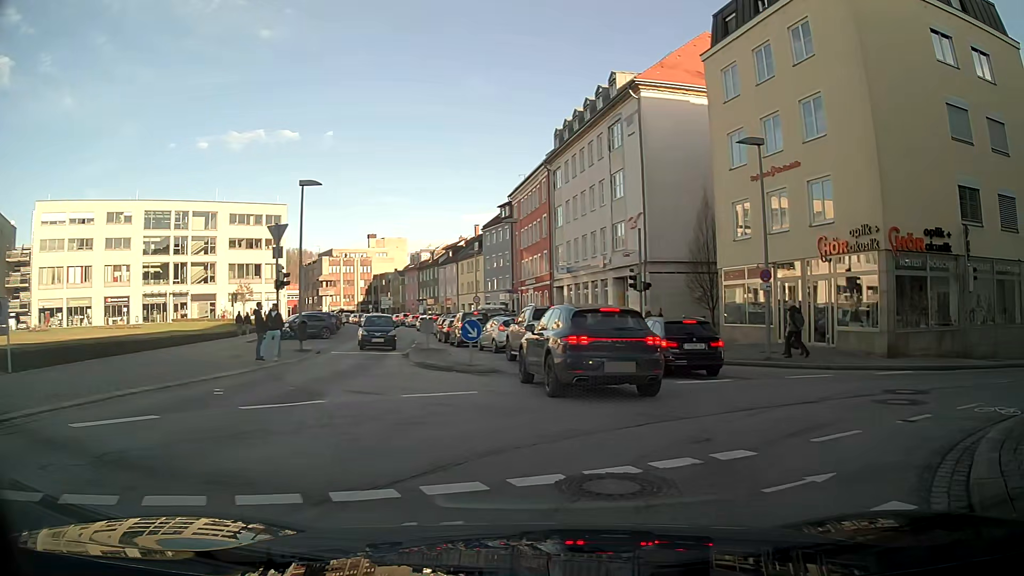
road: tertiary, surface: asphalt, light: Day
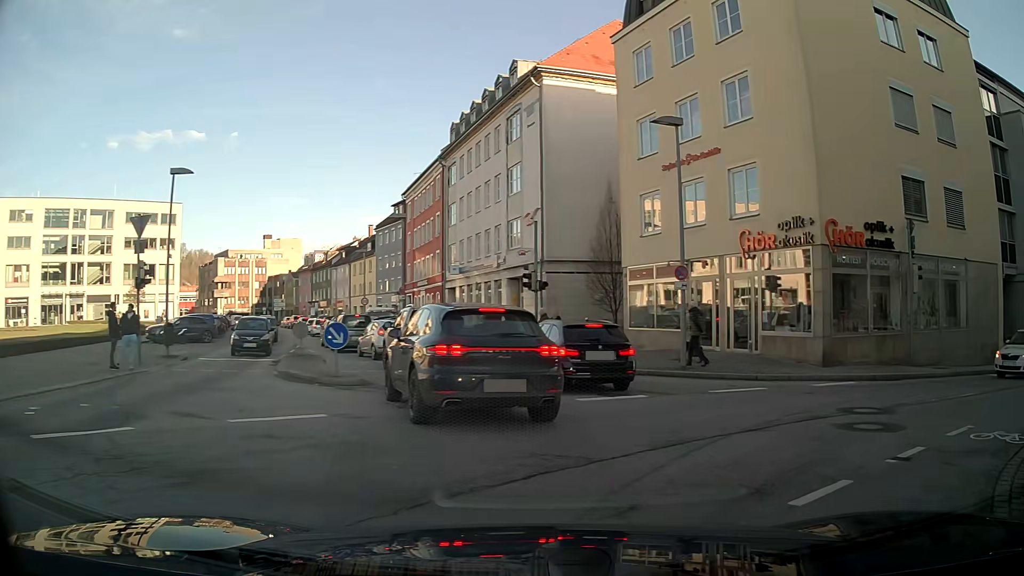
(+0.2, +2.7) m; +7°
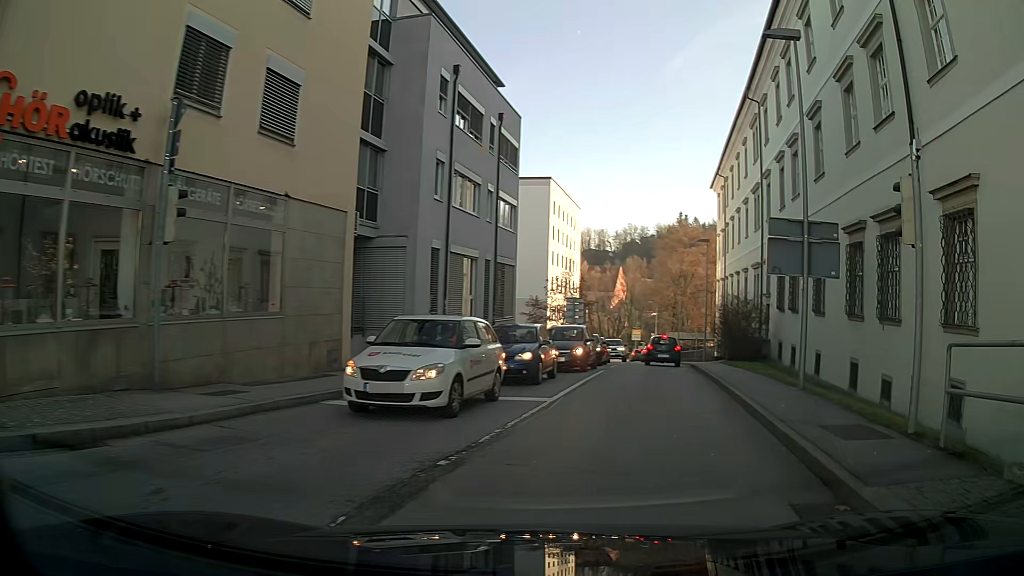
(+6.1, +9.3) m; +59°
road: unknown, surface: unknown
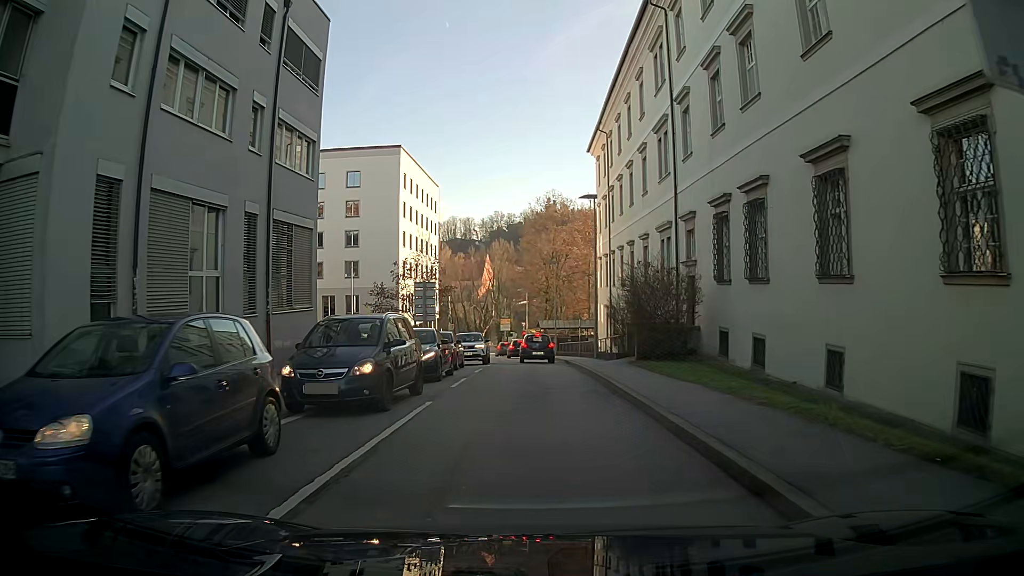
(+1.3, +11.8) m; +8°
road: unclassified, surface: asphalt
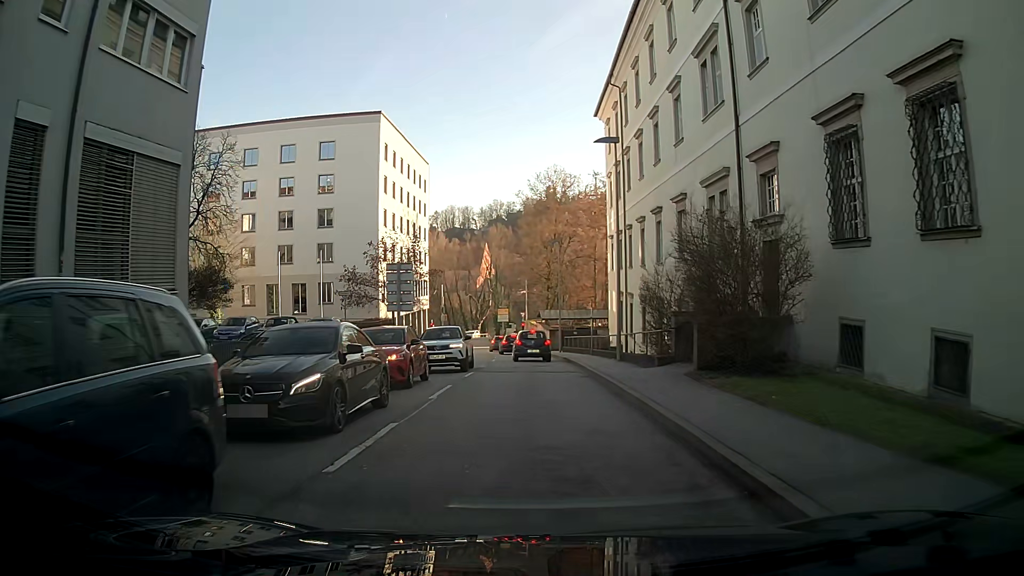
(+0.1, +9.2) m; 0°
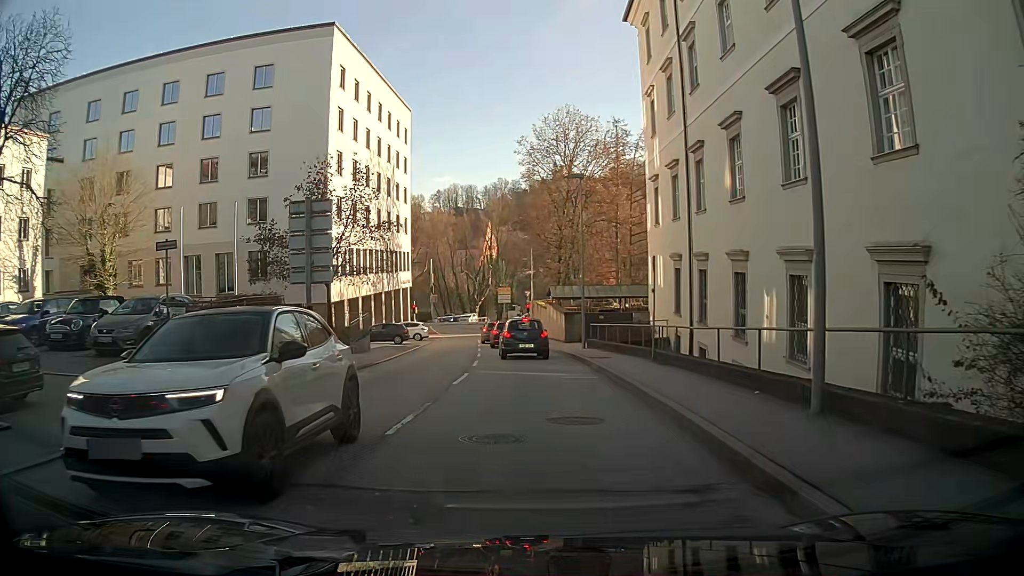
(-0.1, +16.8) m; 0°
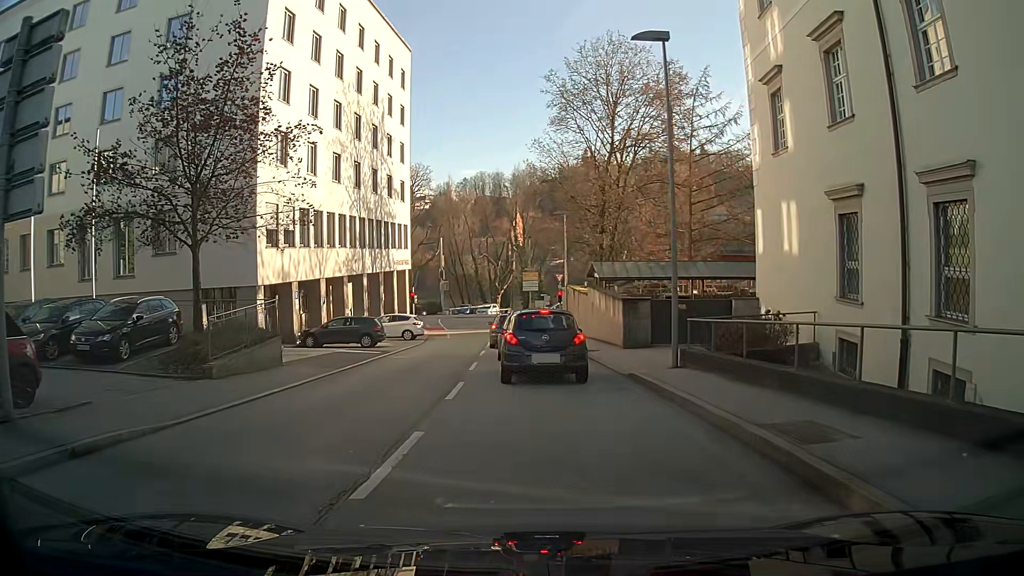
(-0.3, +15.3) m; -3°
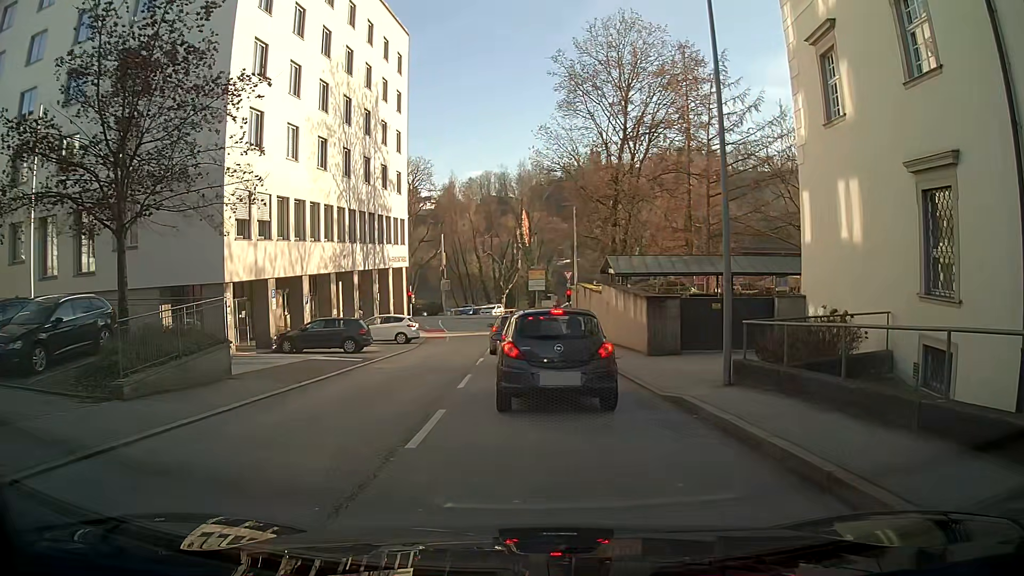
(0.0, +3.8) m; 0°
